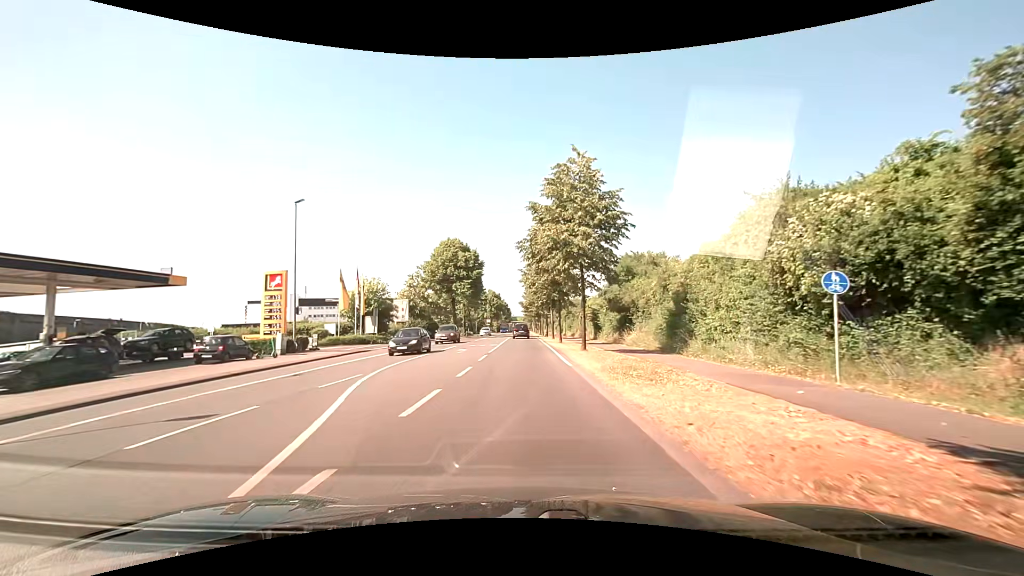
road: secondary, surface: asphalt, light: Day
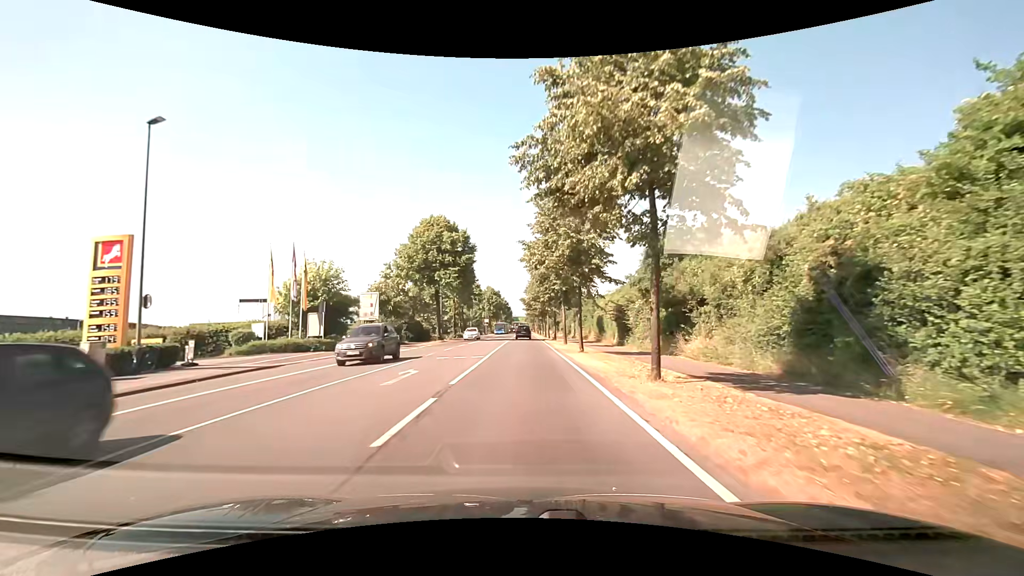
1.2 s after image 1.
(0.0, +14.0) m; 0°
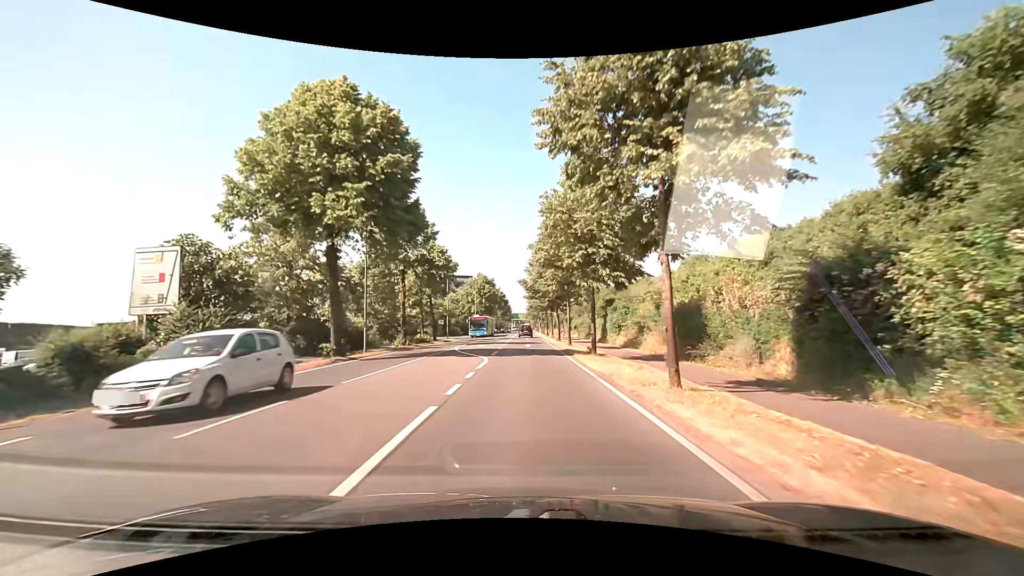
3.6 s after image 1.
(-0.1, +29.4) m; 0°
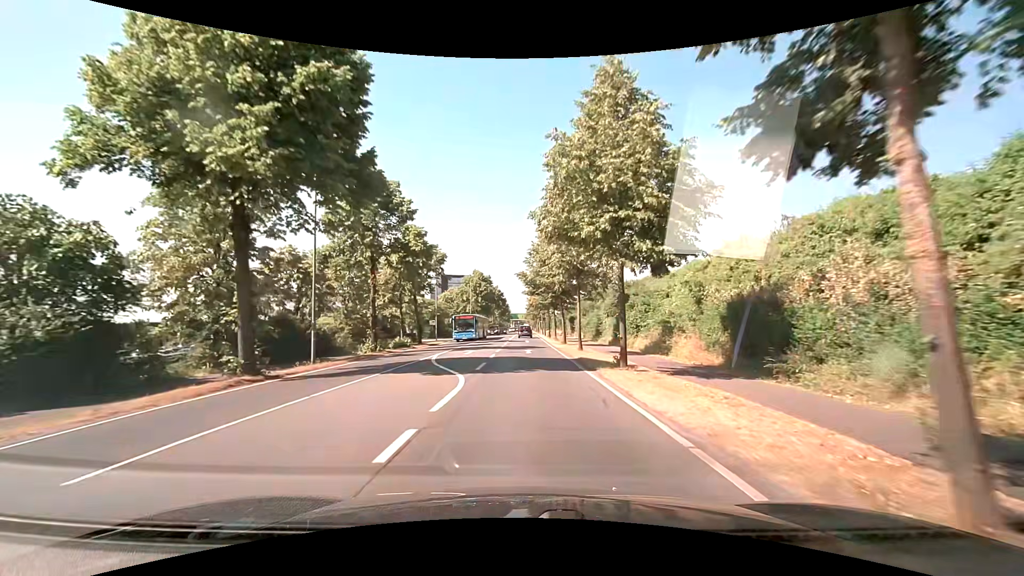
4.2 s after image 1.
(0.0, +7.6) m; 0°
